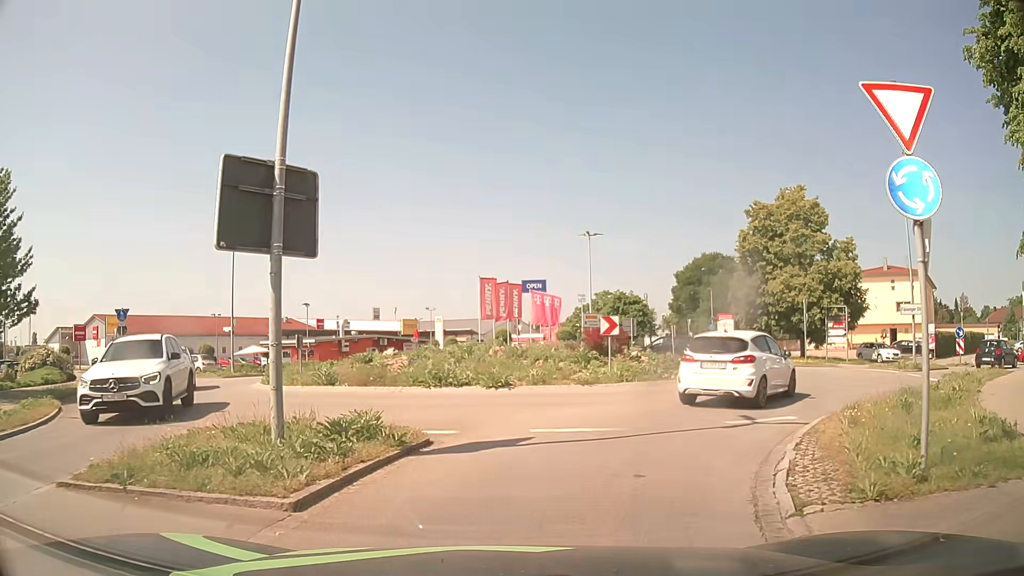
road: tertiary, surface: asphalt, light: Day
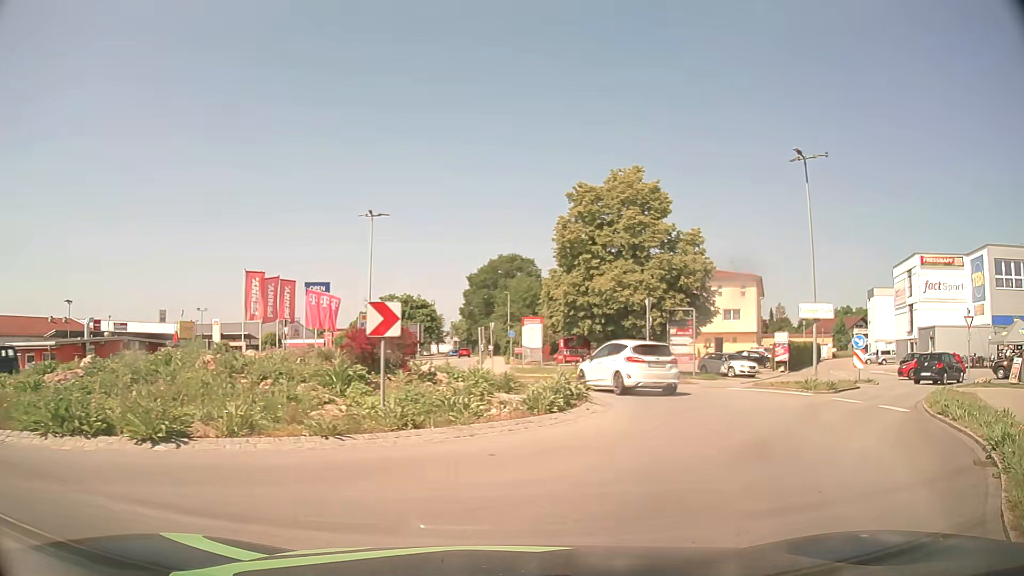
(+0.9, +8.6) m; +17°
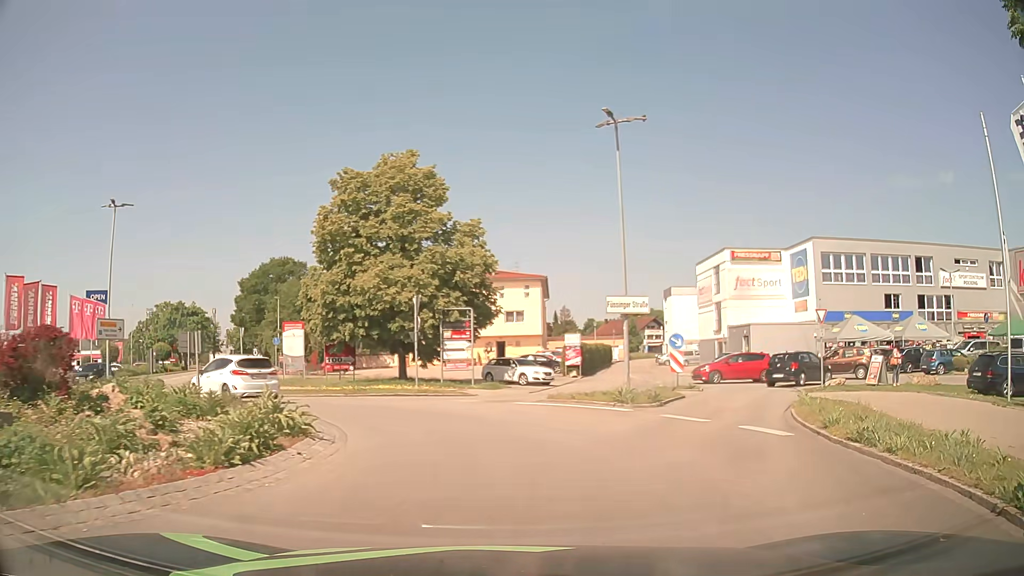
(+0.9, +4.8) m; +20°
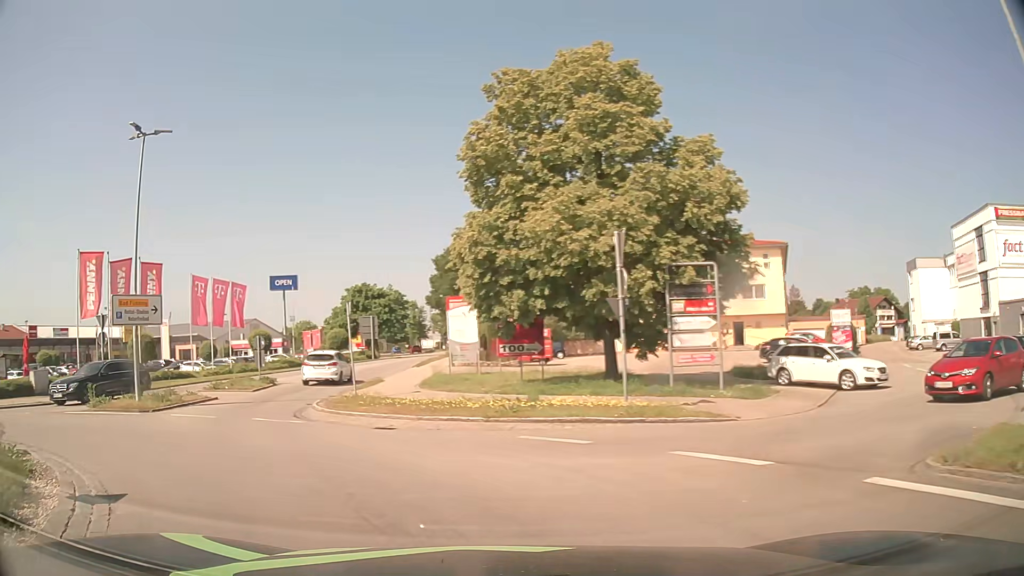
(-0.7, +12.3) m; -21°
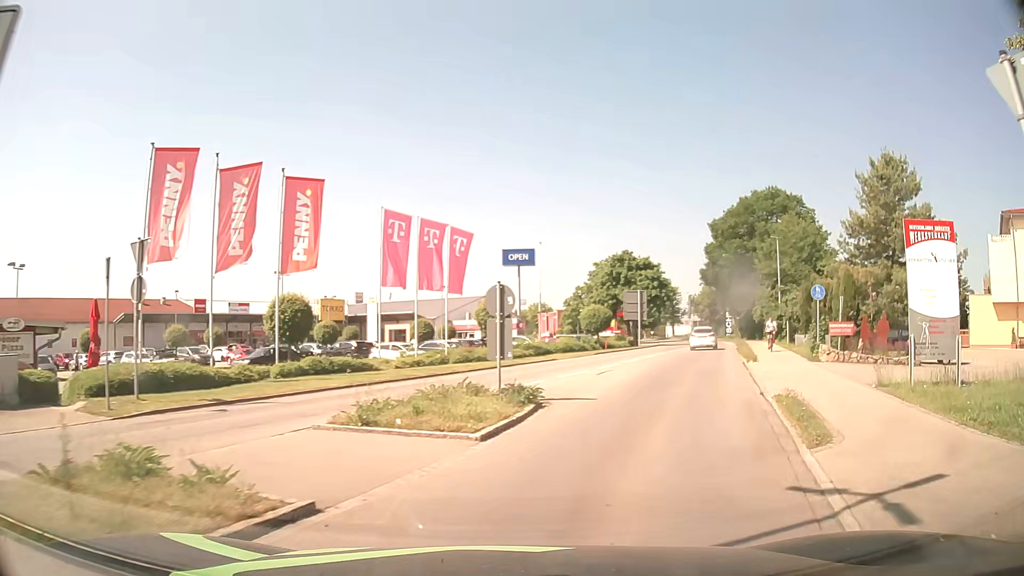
(-5.9, +17.1) m; -19°
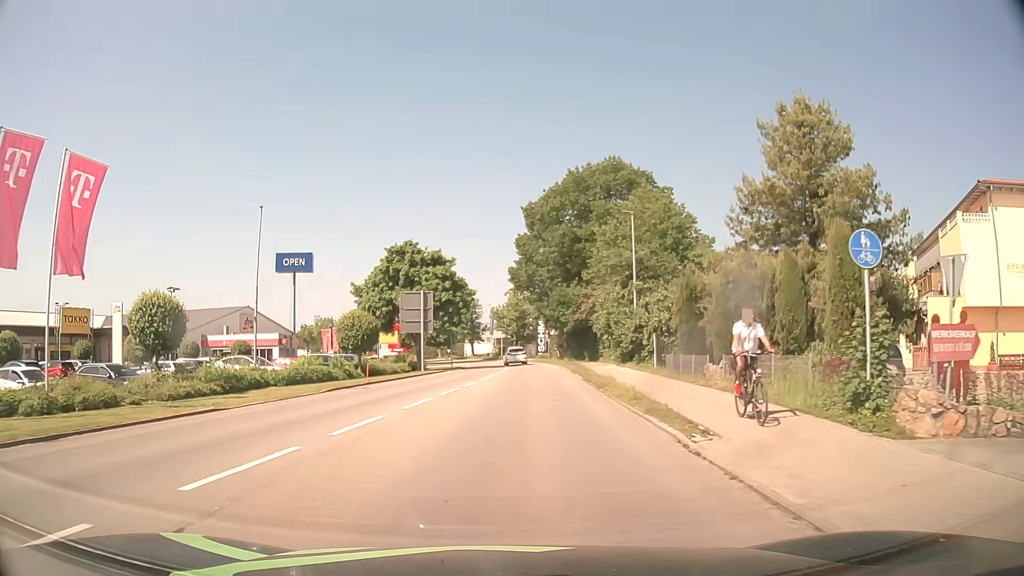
(+4.1, +17.9) m; +17°
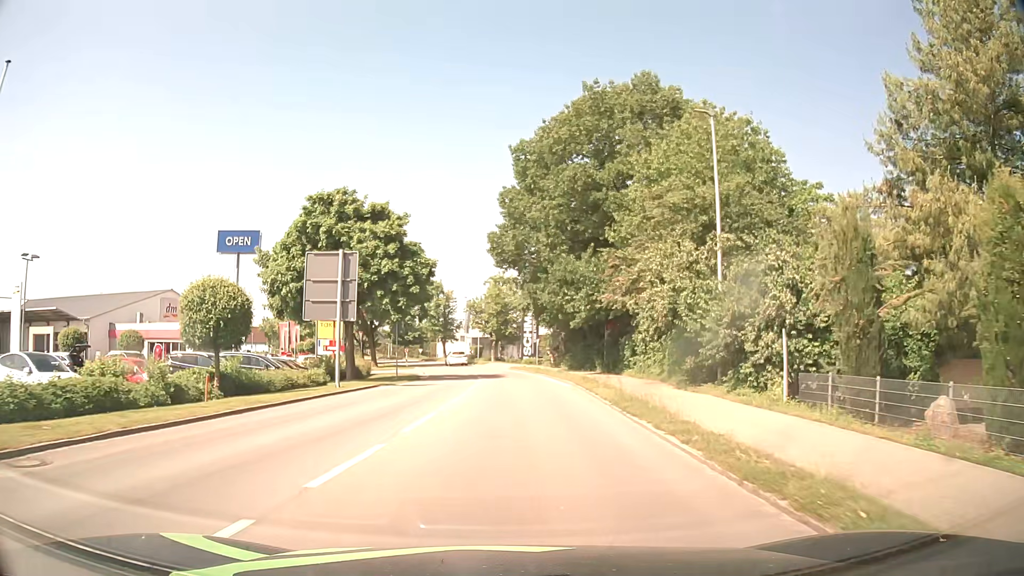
(+0.2, +17.4) m; +1°
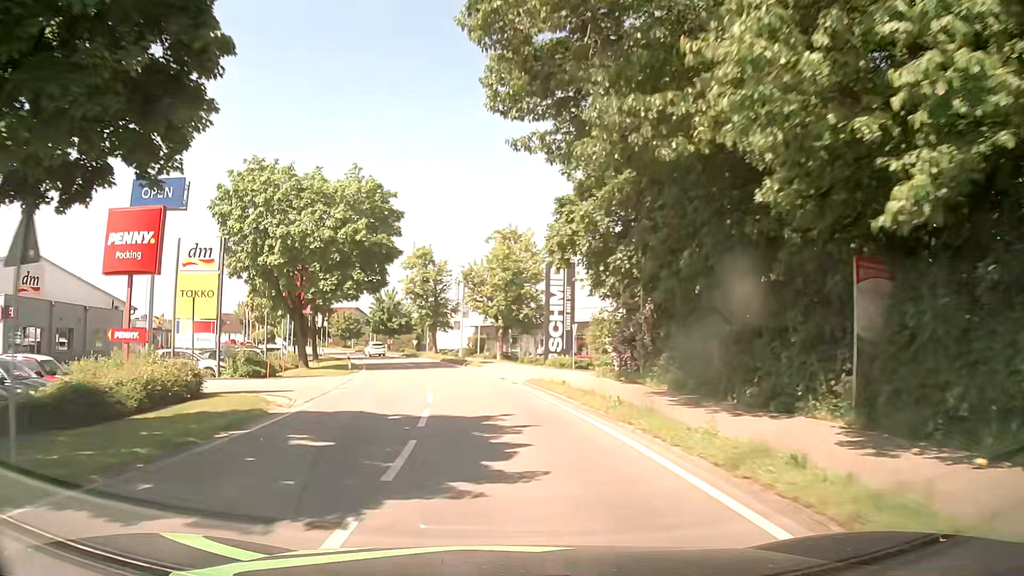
(+0.2, +26.8) m; -1°
